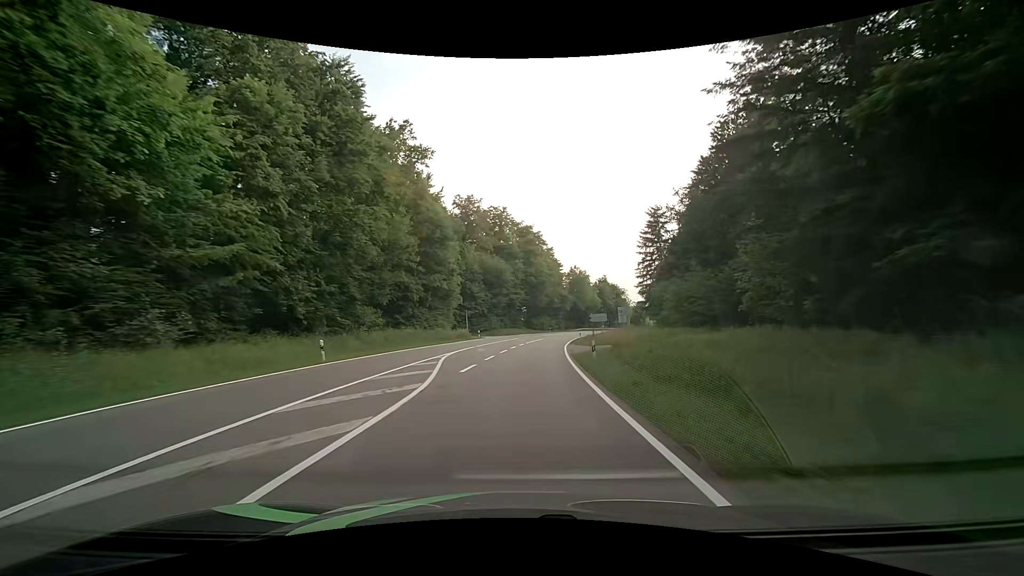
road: secondary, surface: asphalt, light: Day
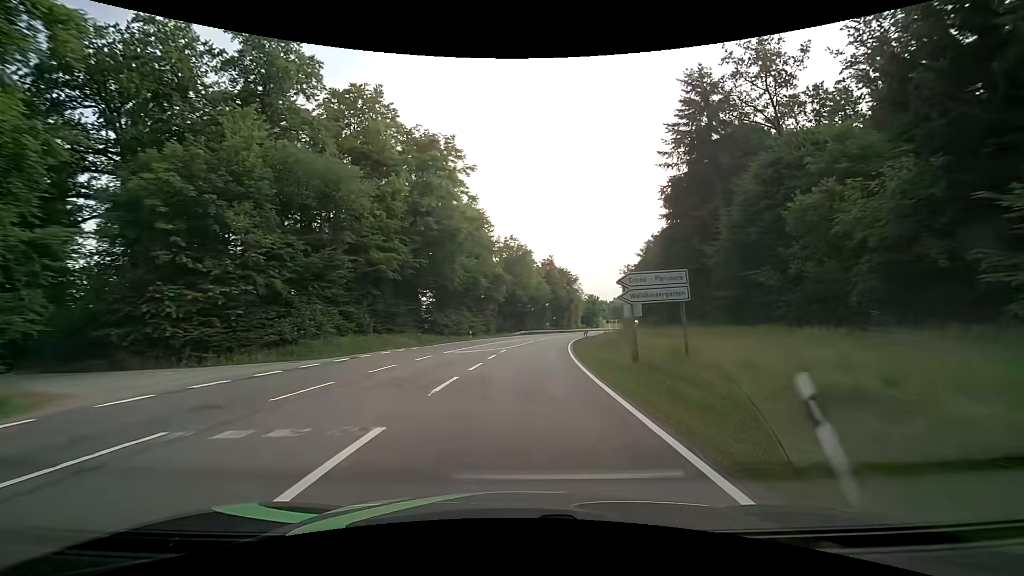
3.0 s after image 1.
(+3.8, +55.8) m; +8°
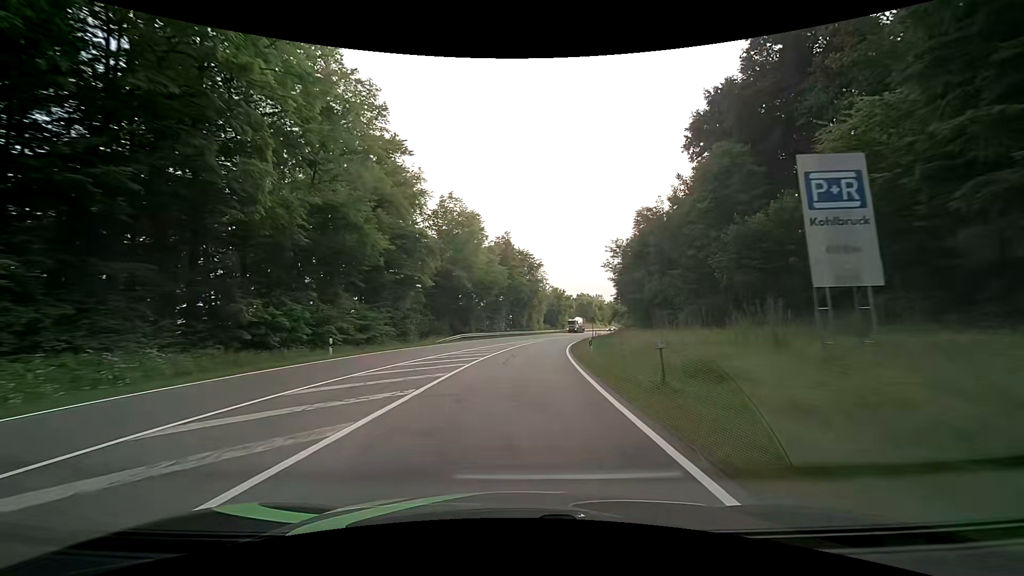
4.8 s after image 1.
(+1.5, +32.7) m; +6°
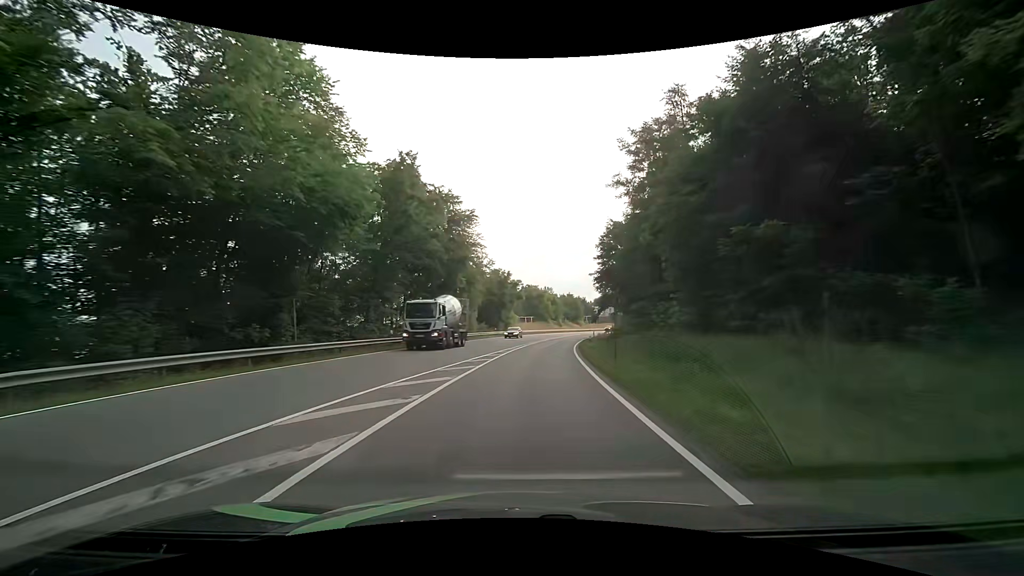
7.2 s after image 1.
(+2.4, +43.1) m; +7°
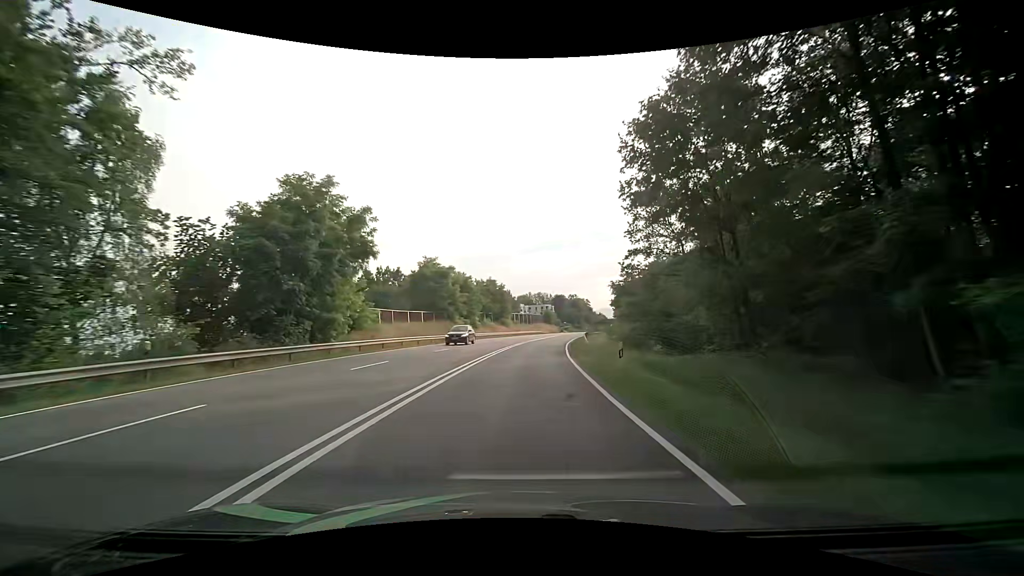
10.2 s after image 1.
(+4.6, +54.2) m; +10°
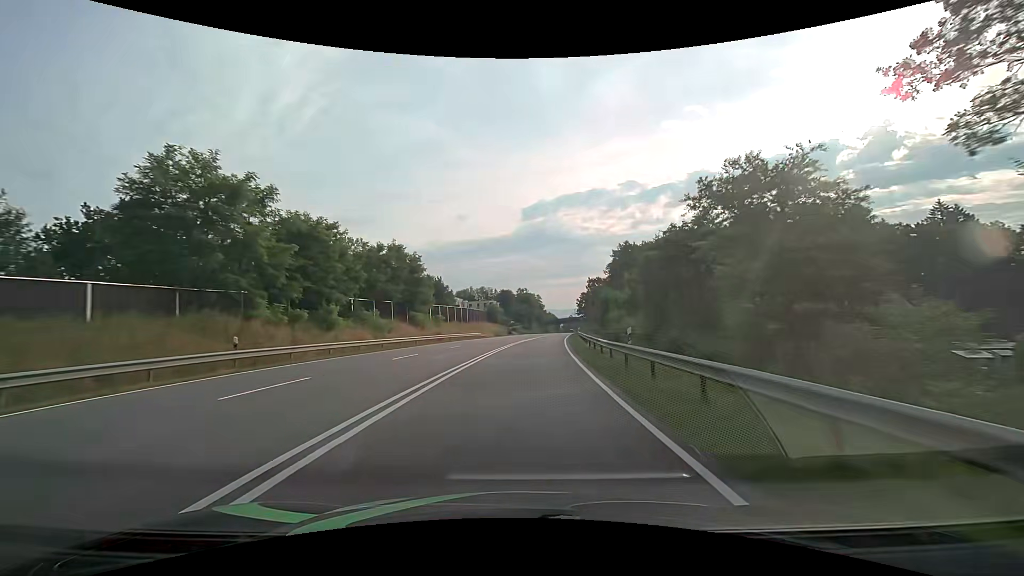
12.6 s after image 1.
(+2.0, +42.6) m; +6°
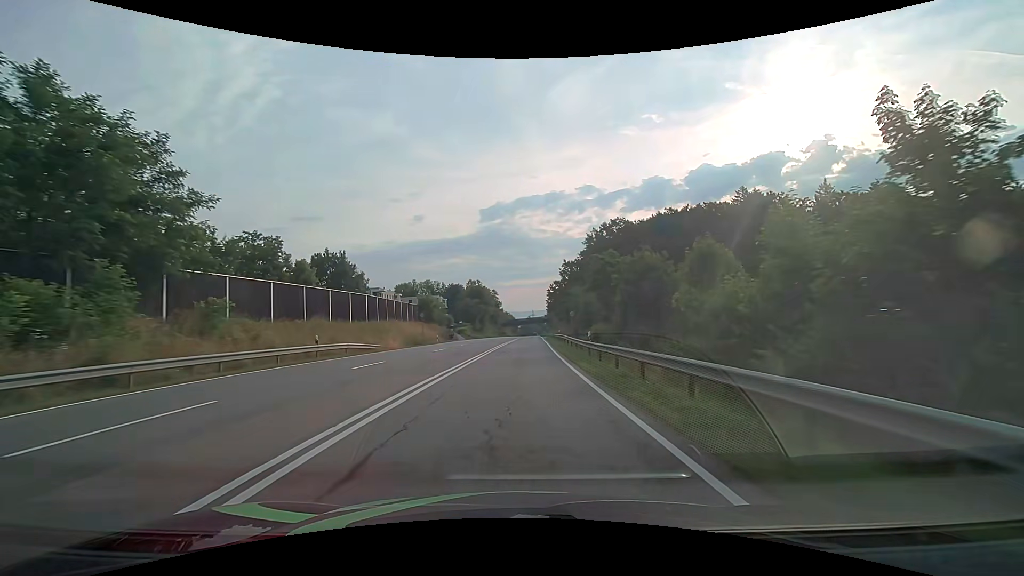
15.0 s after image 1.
(+1.8, +39.6) m; +5°
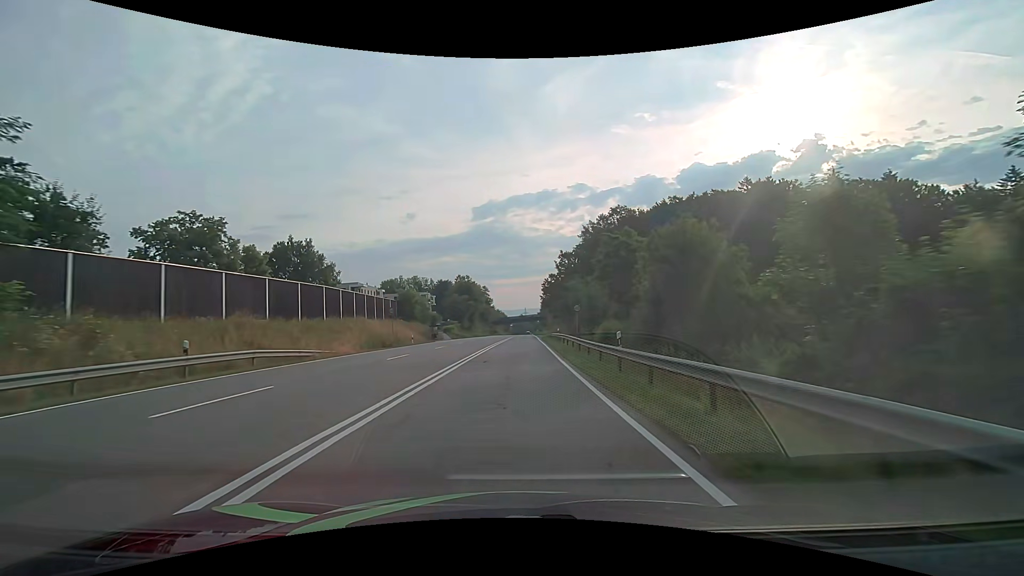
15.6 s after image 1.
(0.0, +9.5) m; +1°
(0, +10) (0, +20) (0, +30) (0, +40) (+1, +50) (+1, +60) (+1, +70) (+1, +80) (+1, +90) (+1, +100) m
